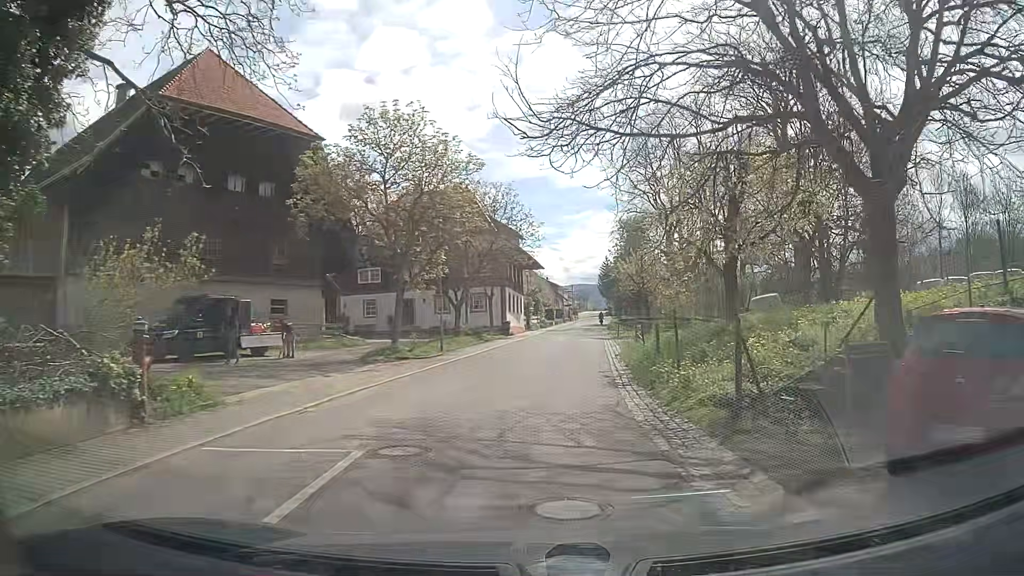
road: tertiary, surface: asphalt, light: Day
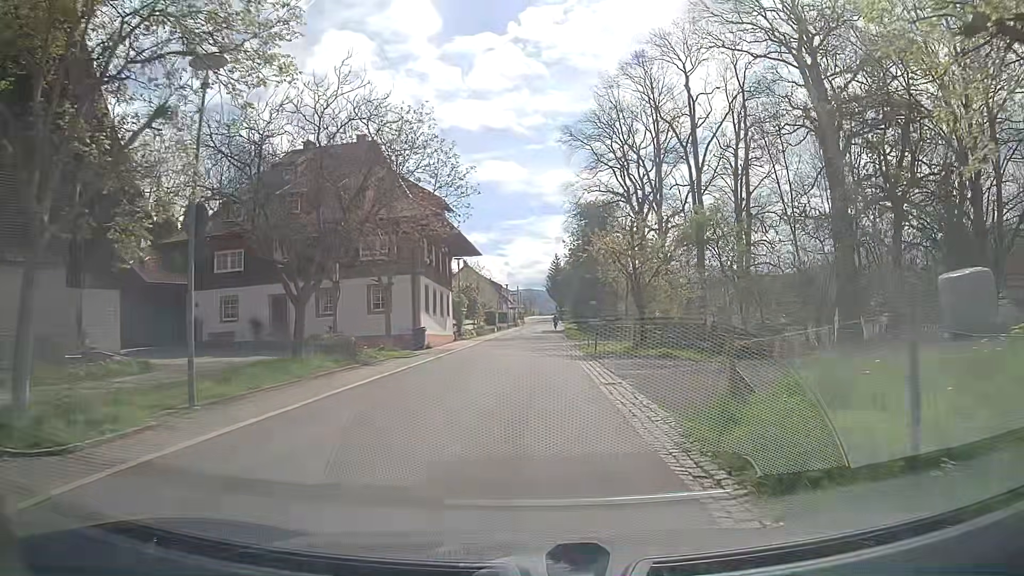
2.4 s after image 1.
(+1.0, +17.8) m; +5°
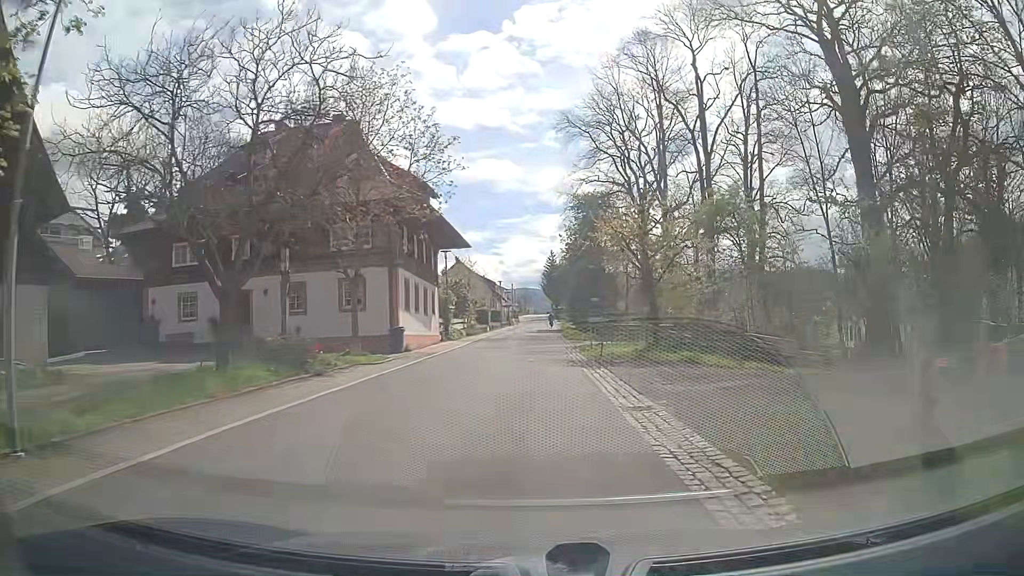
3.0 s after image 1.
(0.0, +4.4) m; +1°
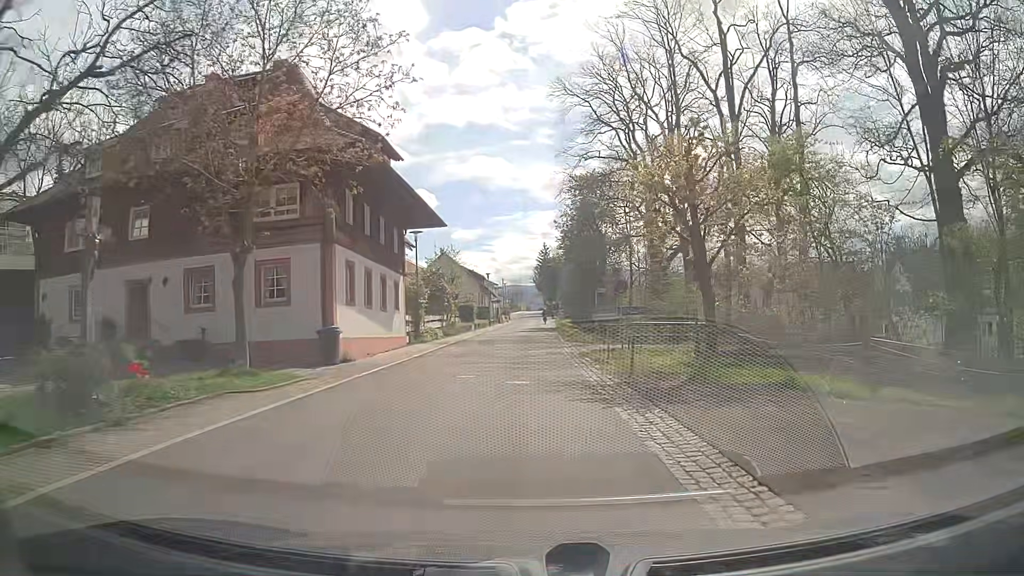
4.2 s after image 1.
(0.0, +8.9) m; 0°
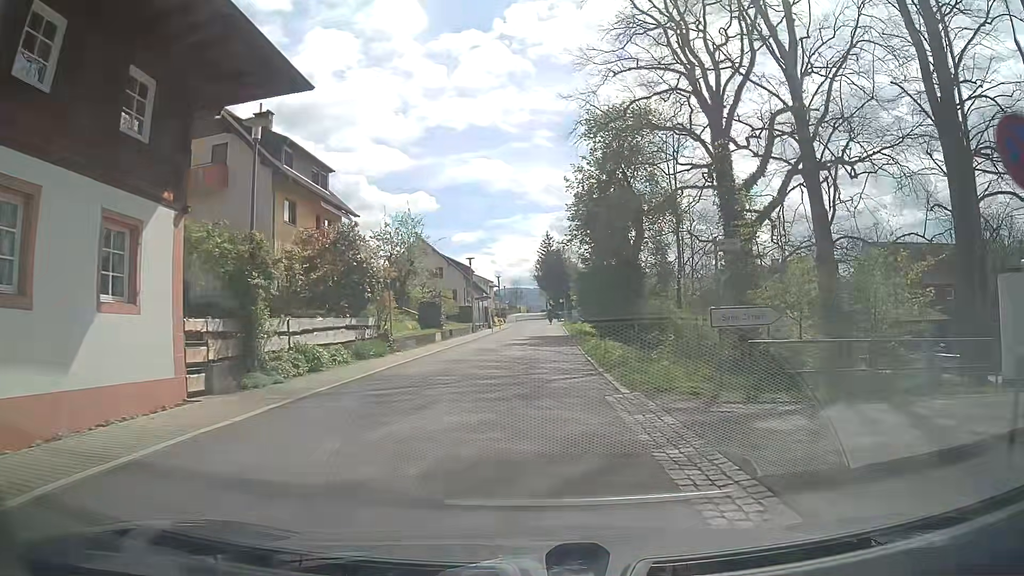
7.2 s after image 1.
(+0.1, +22.3) m; +2°
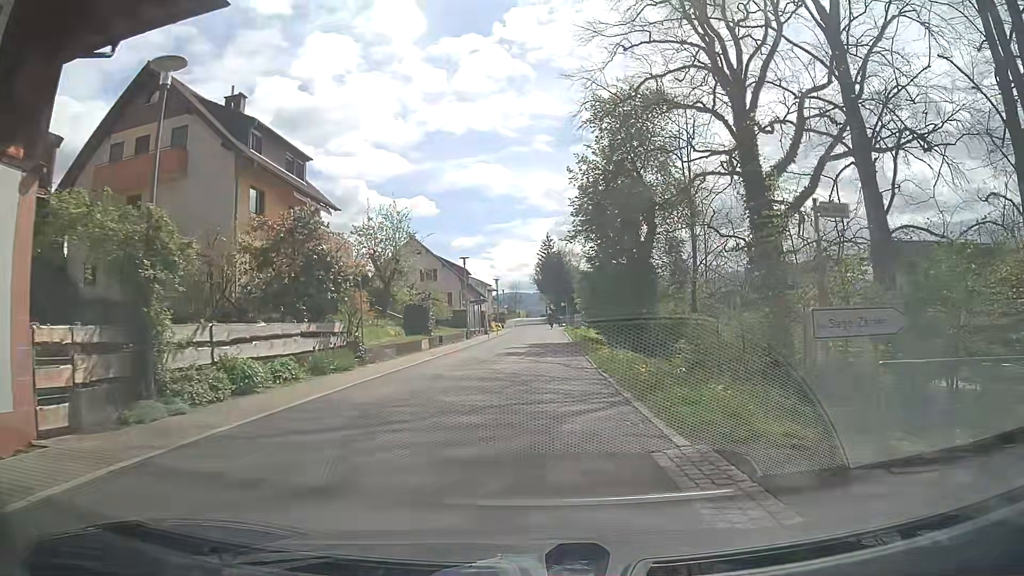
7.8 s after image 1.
(0.0, +4.5) m; -2°
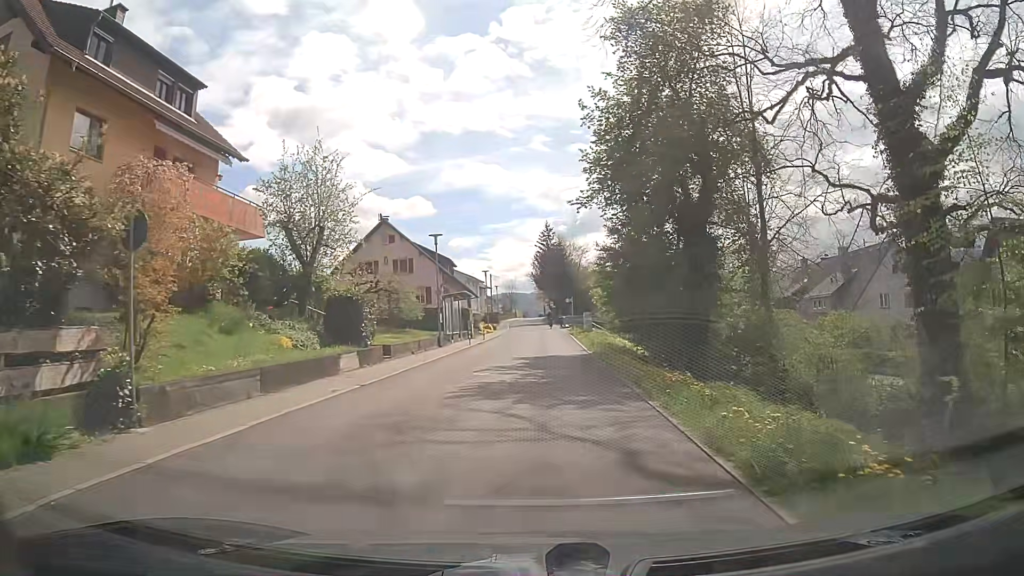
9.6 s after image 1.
(+0.1, +13.3) m; +2°
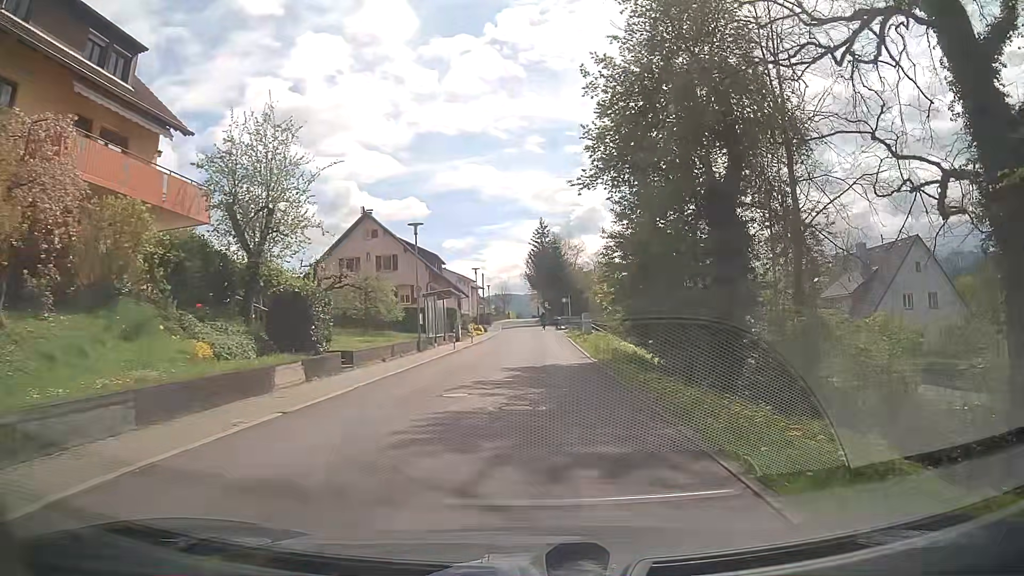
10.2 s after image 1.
(-0.1, +4.5) m; -2°
(0, +10) (+1, +20) (+1, +30) (+1, +40) (+2, +50) (+2, +60) (+2, +70) (+2, +80) (+1, +90) (+1, +100) m
